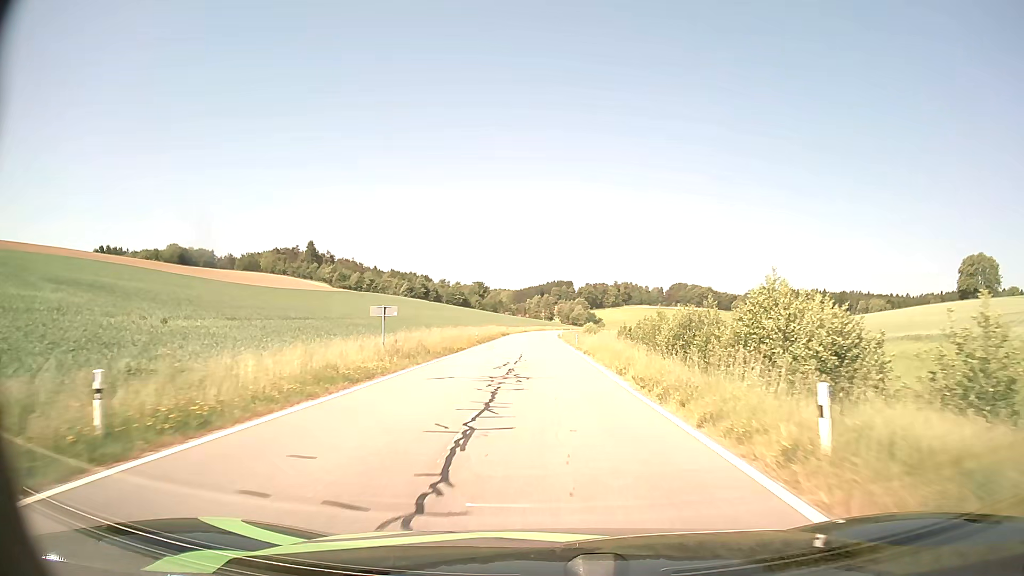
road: tertiary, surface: asphalt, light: Day
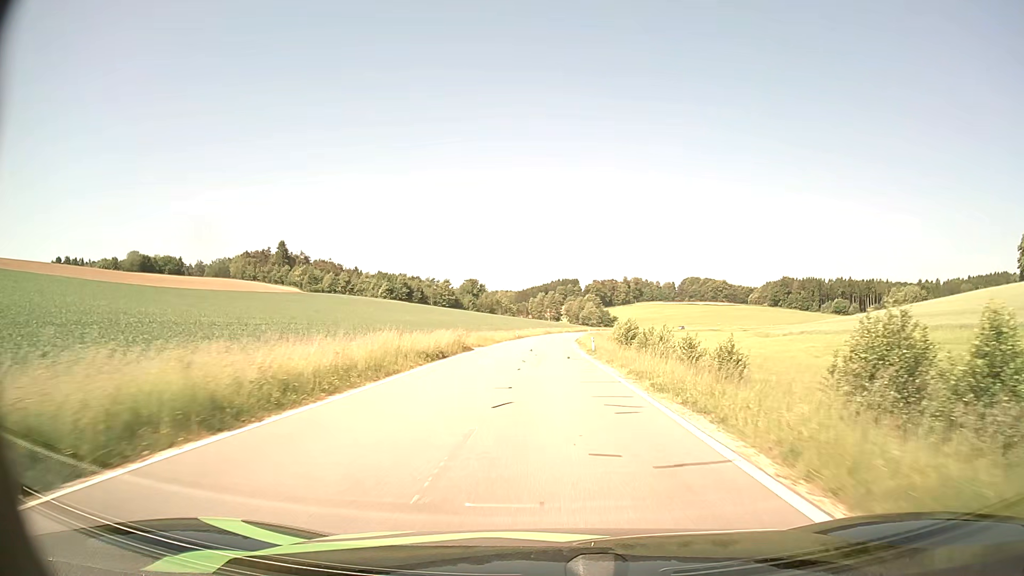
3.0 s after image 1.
(-0.4, +50.5) m; 0°
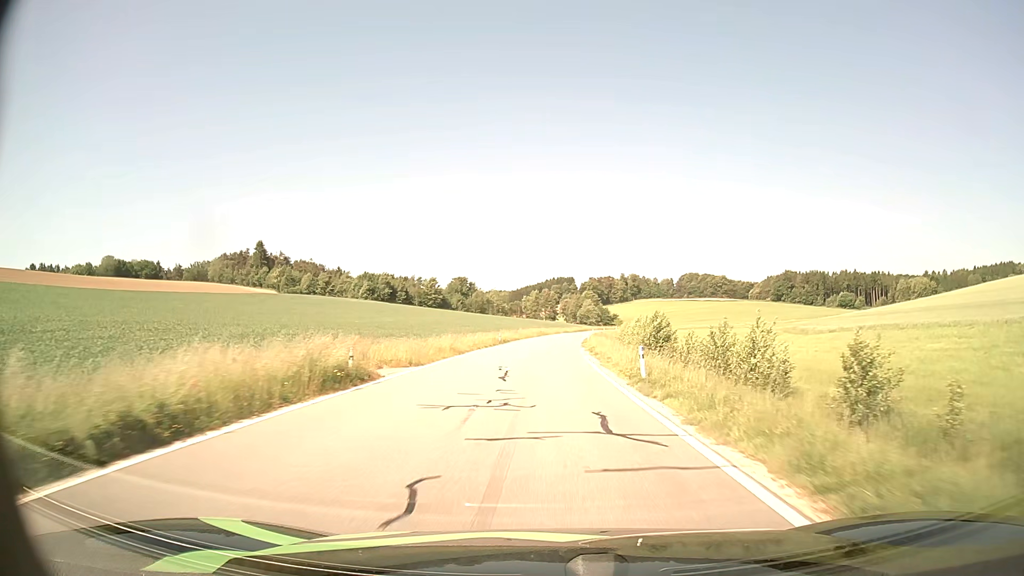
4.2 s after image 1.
(+0.1, +21.4) m; +1°
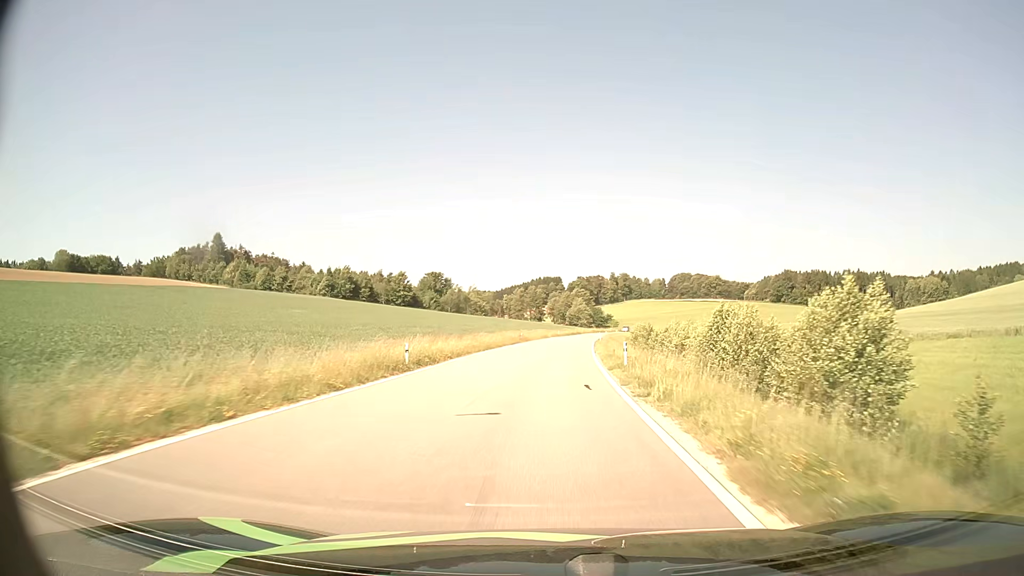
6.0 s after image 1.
(+0.2, +33.2) m; +1°
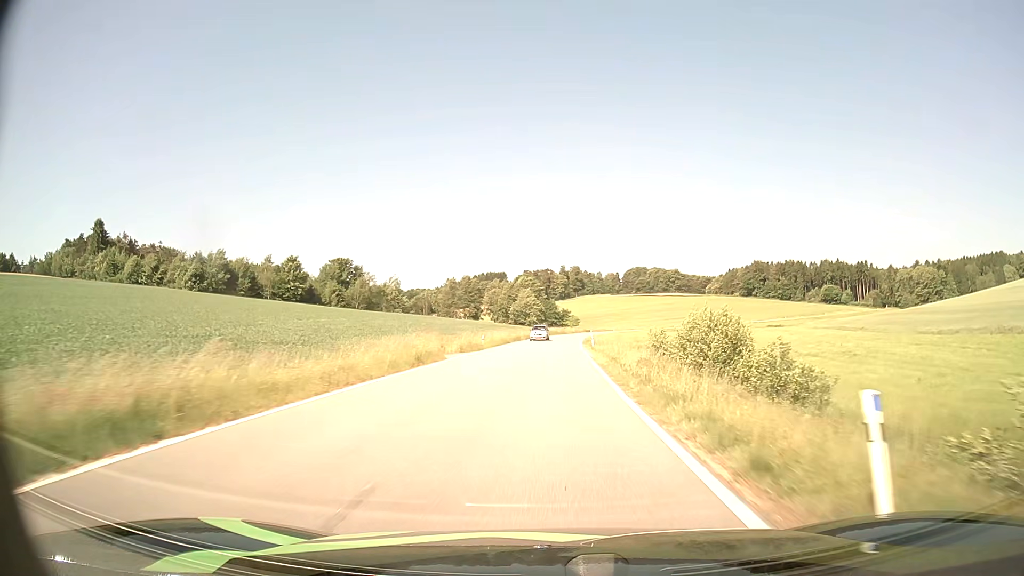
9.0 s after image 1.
(+2.2, +57.7) m; +5°
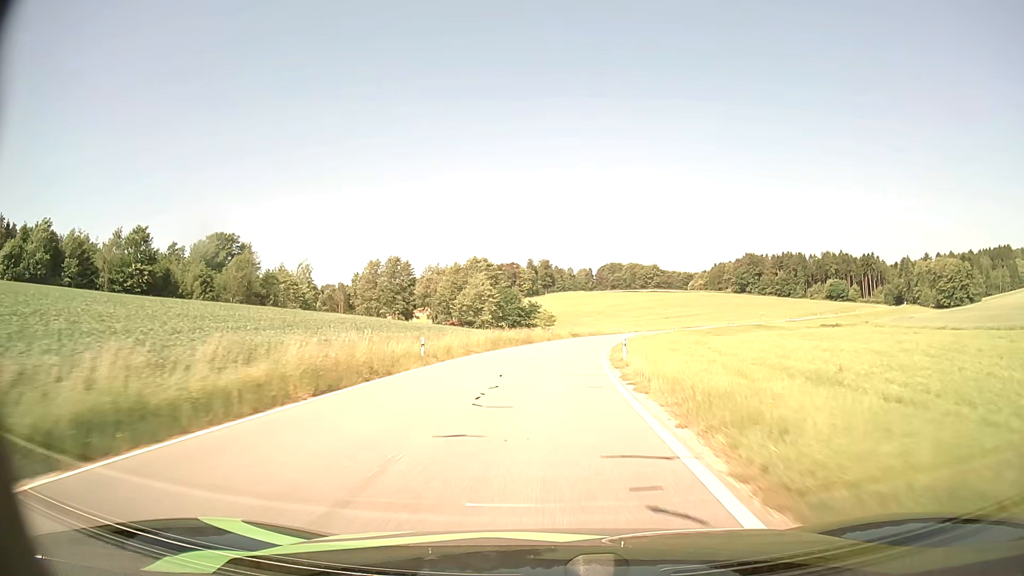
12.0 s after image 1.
(+1.4, +59.8) m; +3°
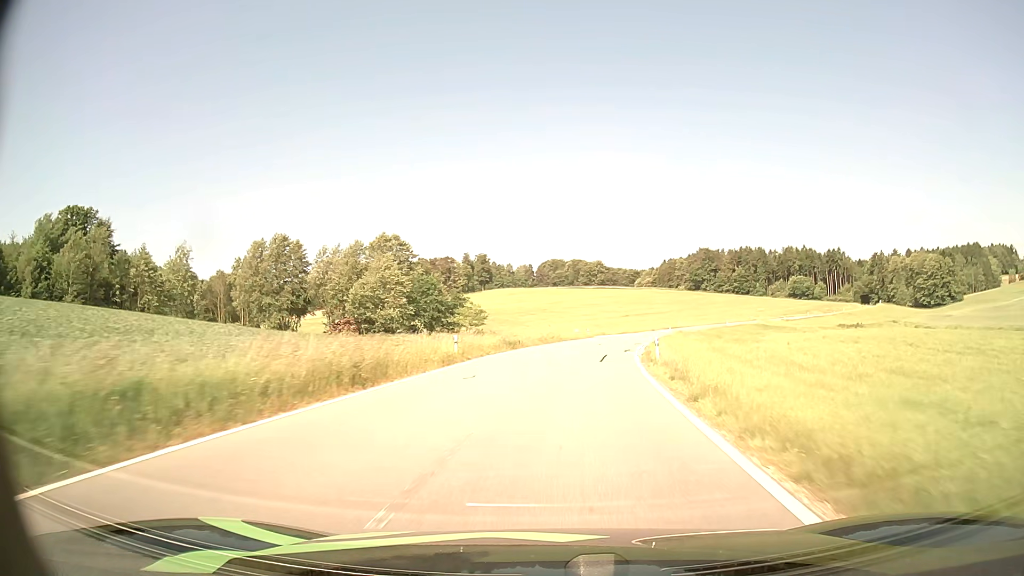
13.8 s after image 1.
(+1.2, +34.4) m; +5°
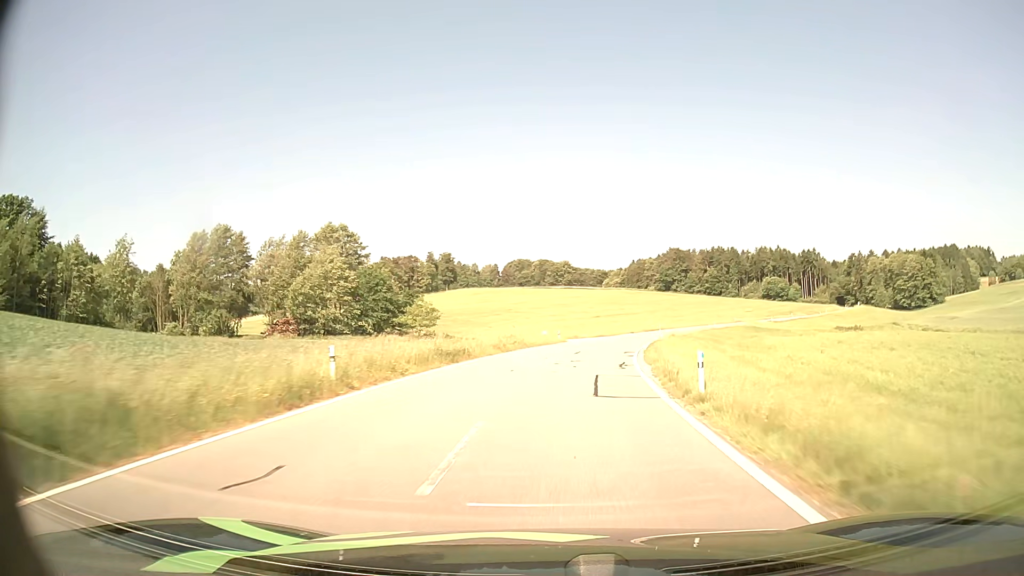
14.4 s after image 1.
(+0.3, +11.1) m; +2°
(0, +10) (+1, +20) (+2, +30) (+4, +40) (+6, +49) (+9, +59) (+12, +68) (+16, +78) (+21, +87) (+26, +95) m
